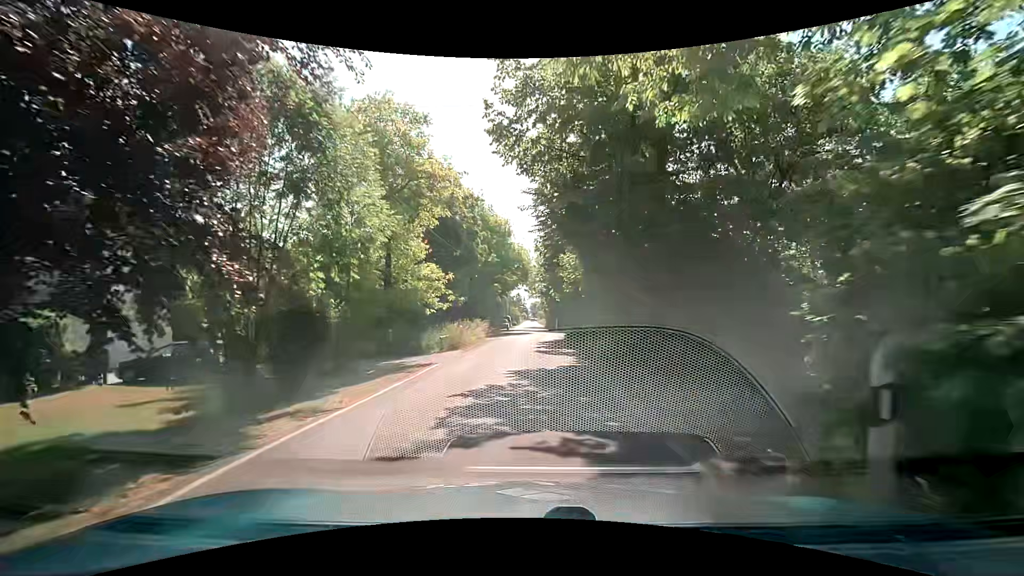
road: unclassified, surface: asphalt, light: Day
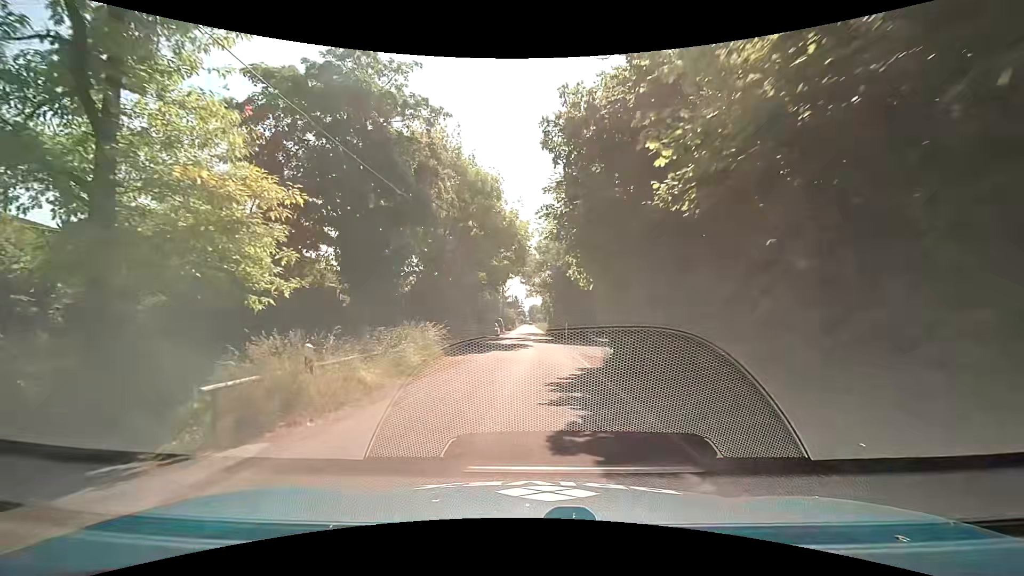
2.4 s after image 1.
(+0.3, +17.8) m; +1°
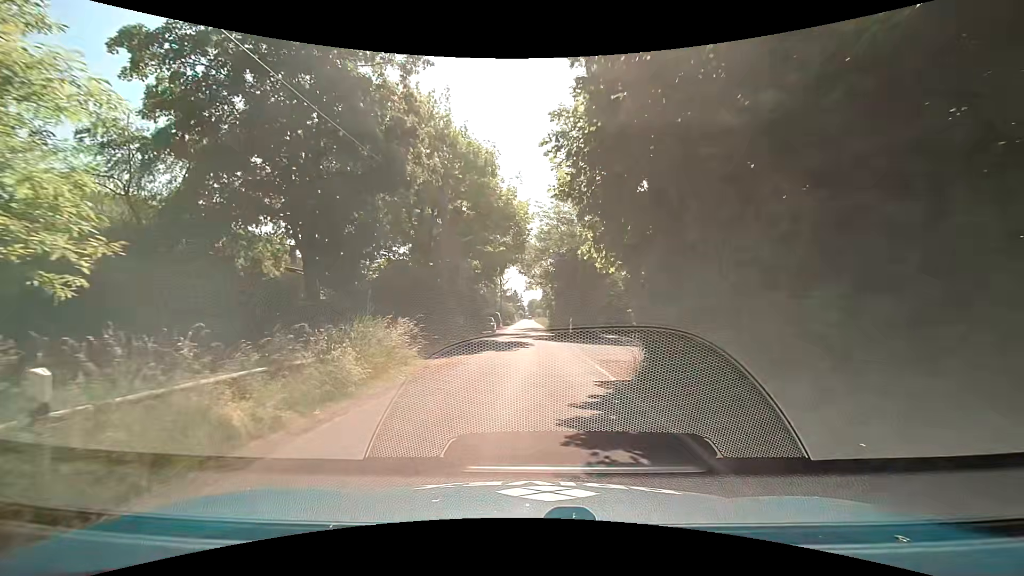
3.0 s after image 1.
(0.0, +4.5) m; 0°
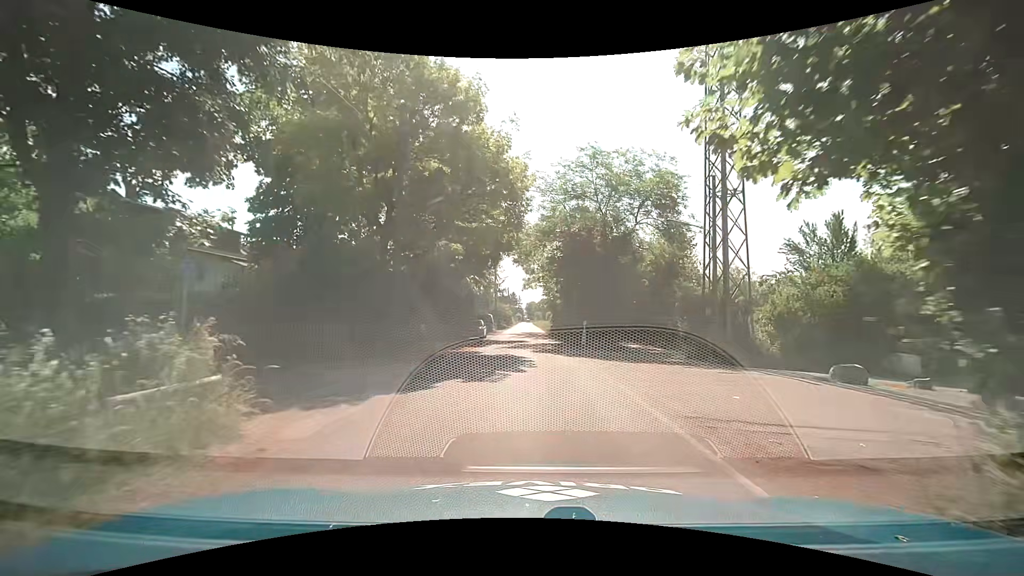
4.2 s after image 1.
(0.0, +9.2) m; +1°
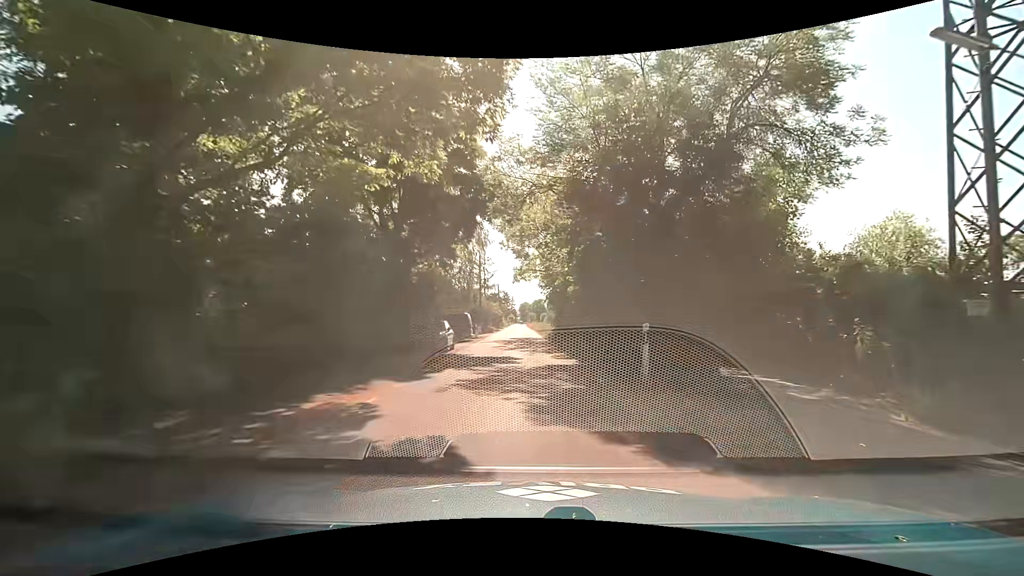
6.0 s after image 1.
(0.0, +14.0) m; 0°
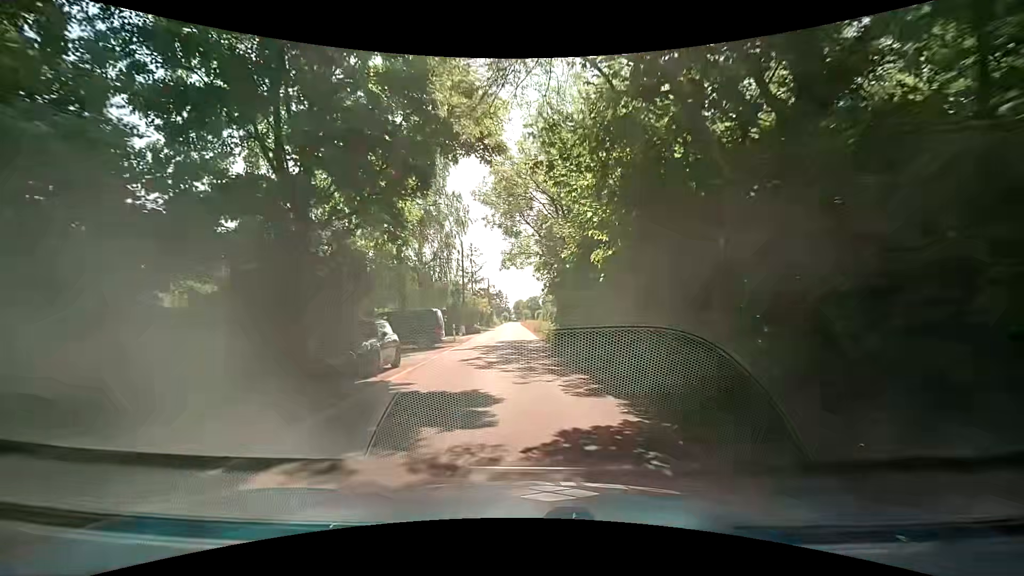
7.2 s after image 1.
(+0.1, +9.4) m; 0°
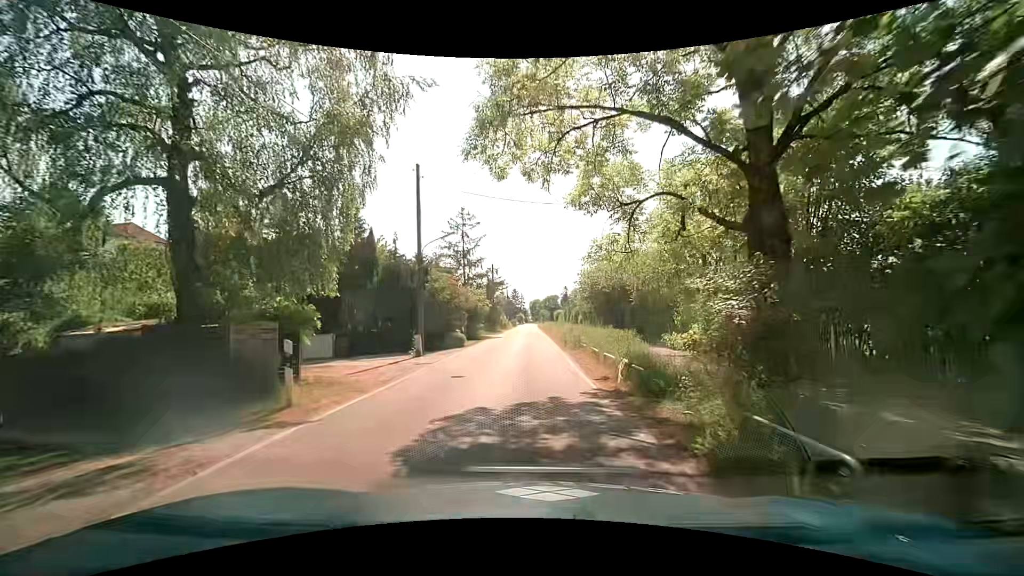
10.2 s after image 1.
(-0.1, +23.8) m; -2°
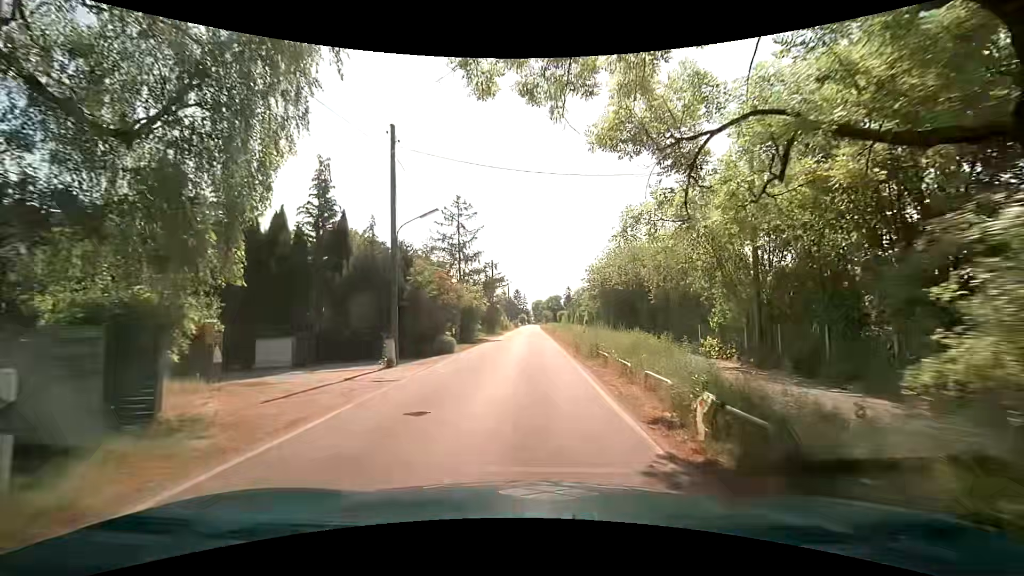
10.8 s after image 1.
(+0.1, +4.8) m; +1°
(0, +10) (0, +20) (0, +30) (0, +40) (0, +50) (0, +60) (0, +70) (0, +80) (0, +90) (+1, +100) m
